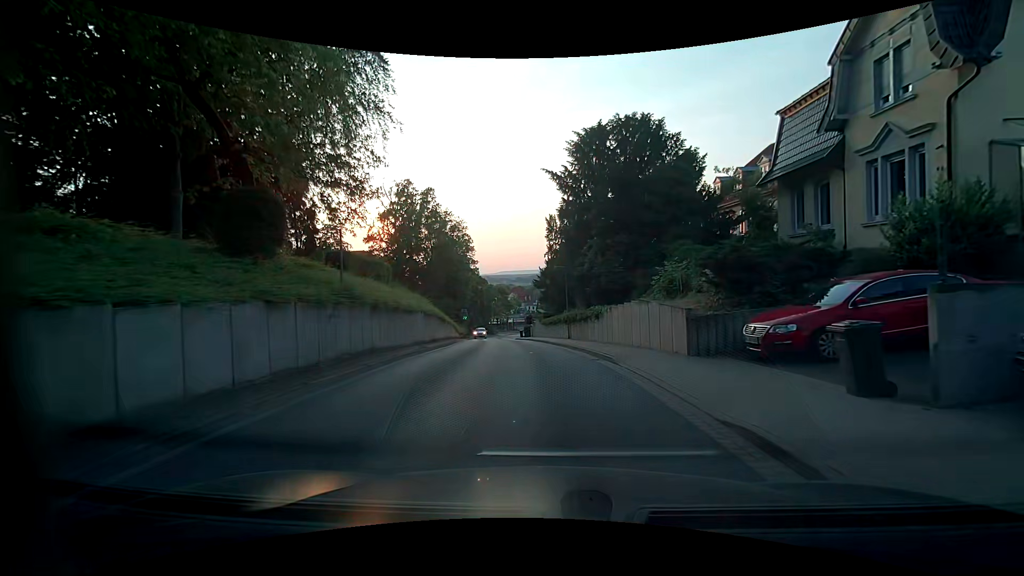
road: residential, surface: asphalt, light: Day
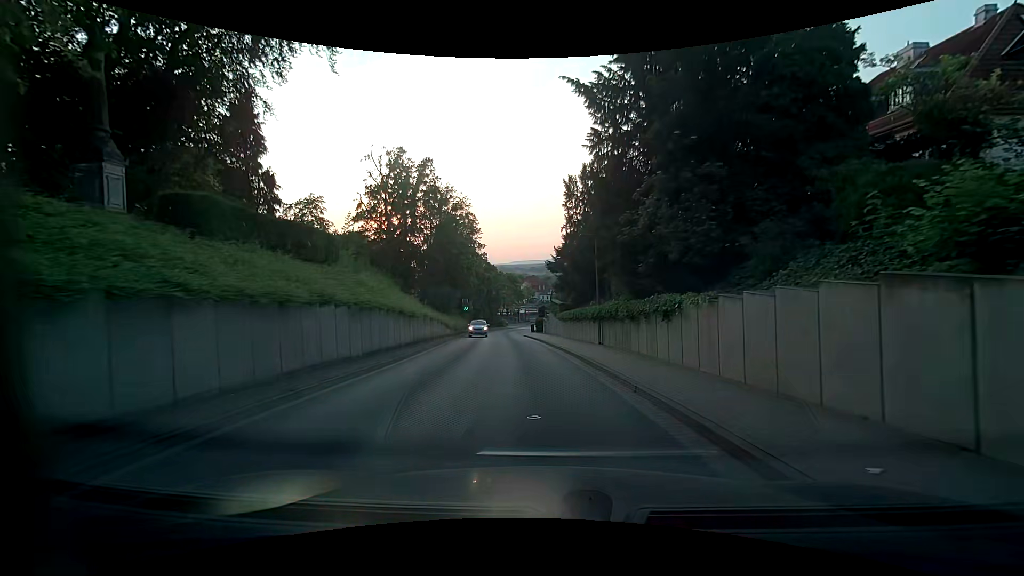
(-0.2, +10.9) m; -2°
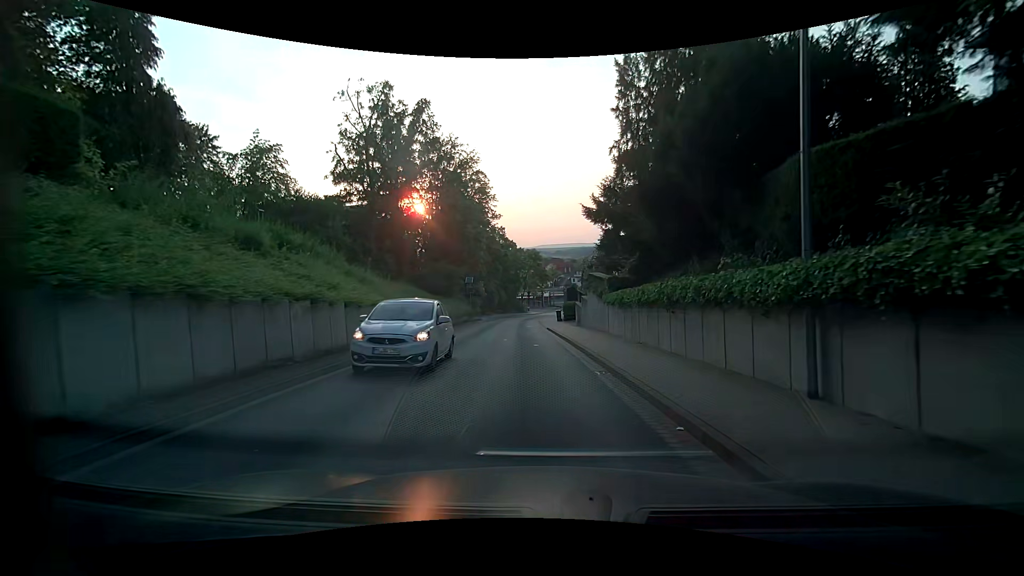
(-0.4, +14.8) m; -3°
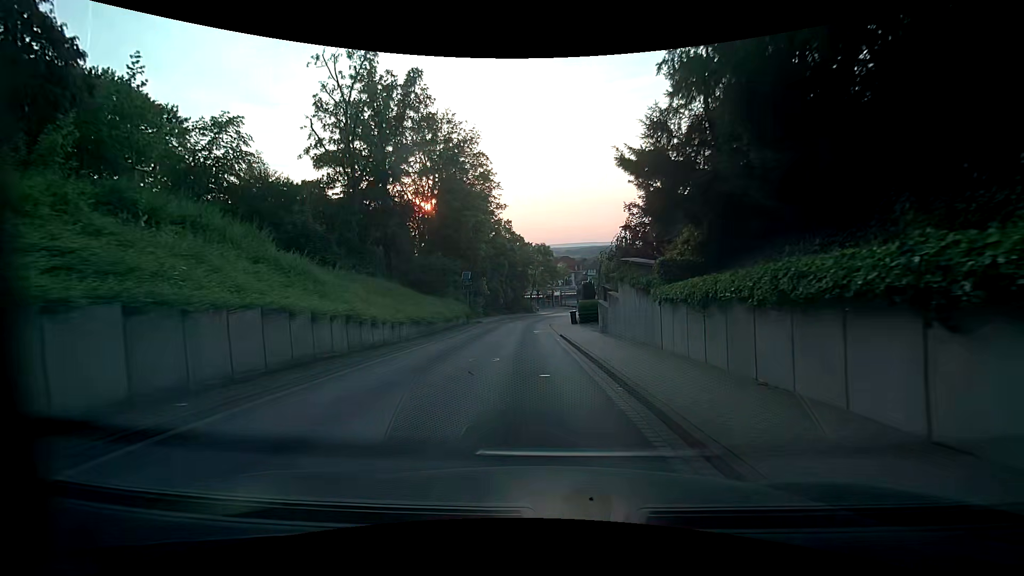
(0.0, +7.3) m; 0°
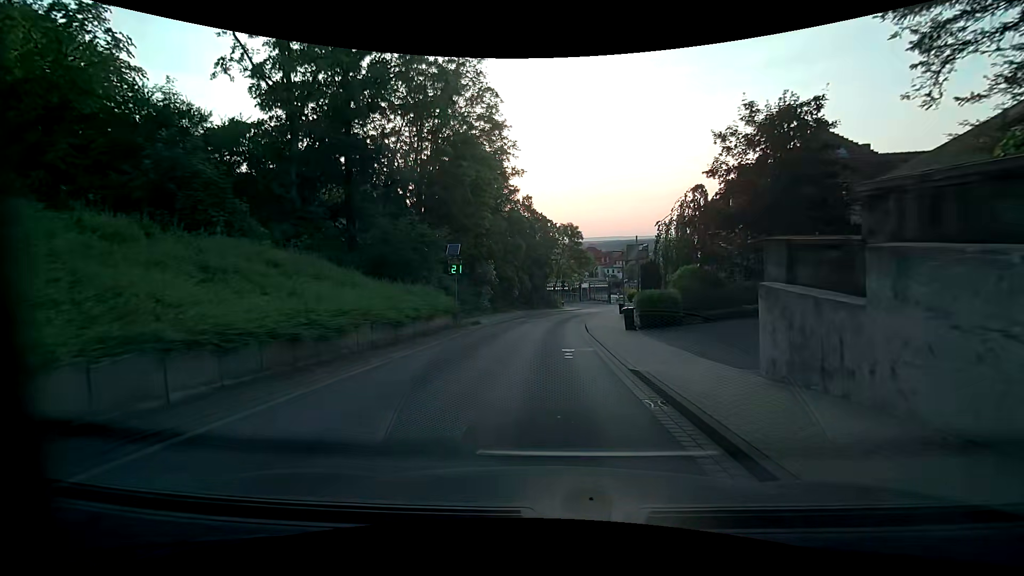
(-0.6, +14.4) m; -3°
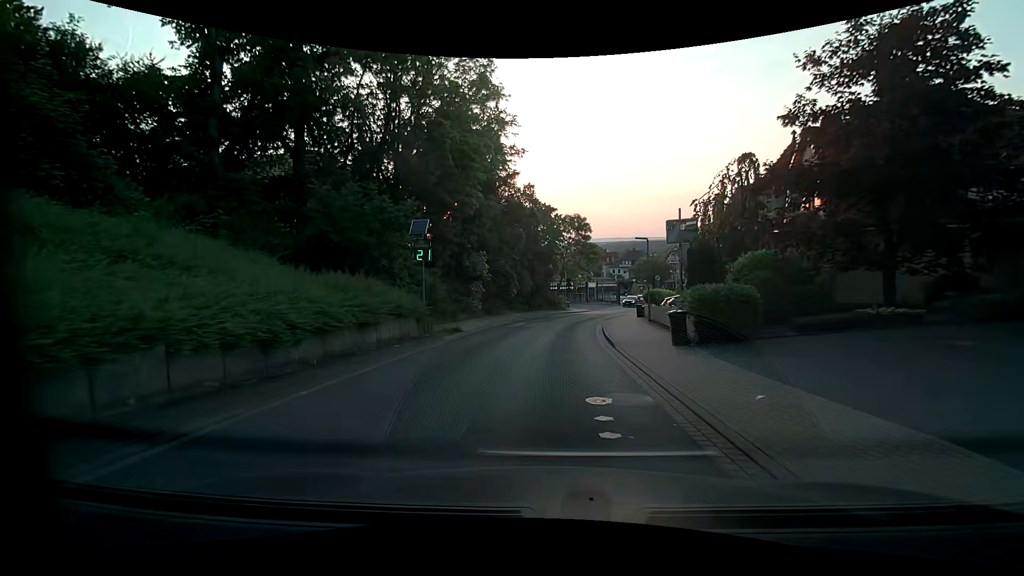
(-0.1, +7.2) m; 0°
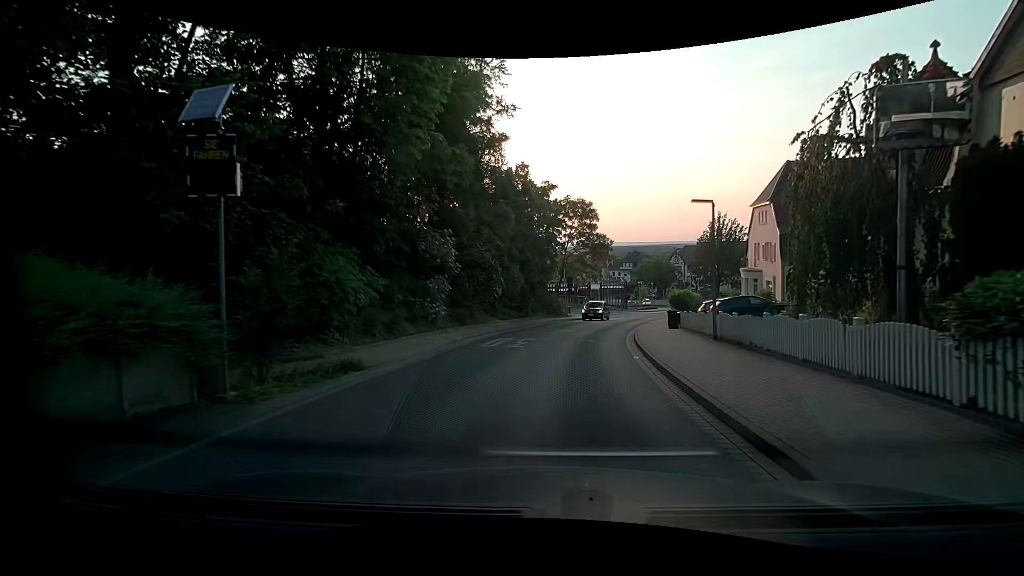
(0.0, +10.9) m; -1°
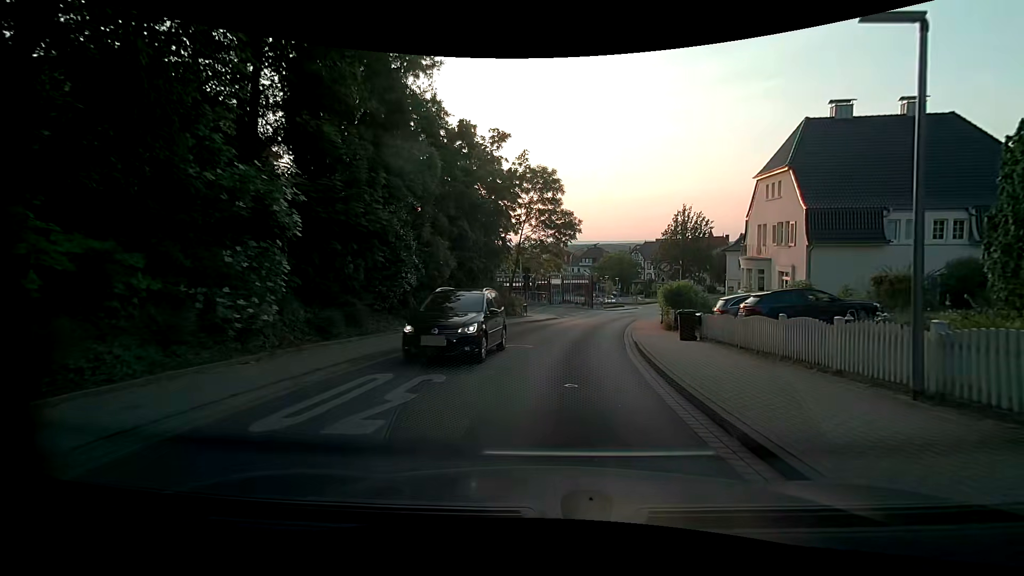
(+0.6, +10.8) m; +6°
(0, +10) (+1, +20) (+3, +30) (+5, +40) (+8, +49) (+12, +58) (+17, +67) (+22, +76) (+27, +84) (+31, +93) m
